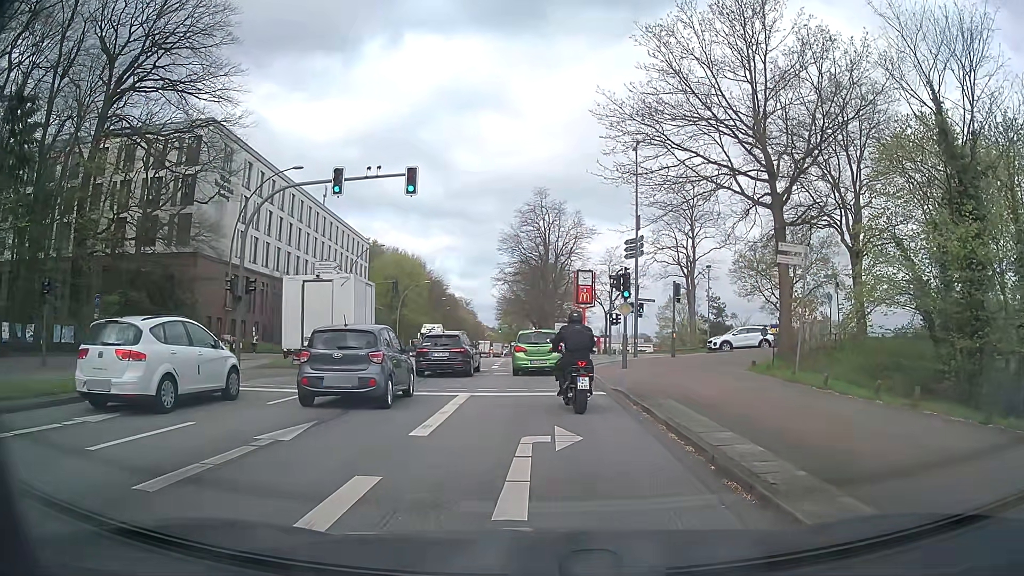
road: primary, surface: asphalt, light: Day
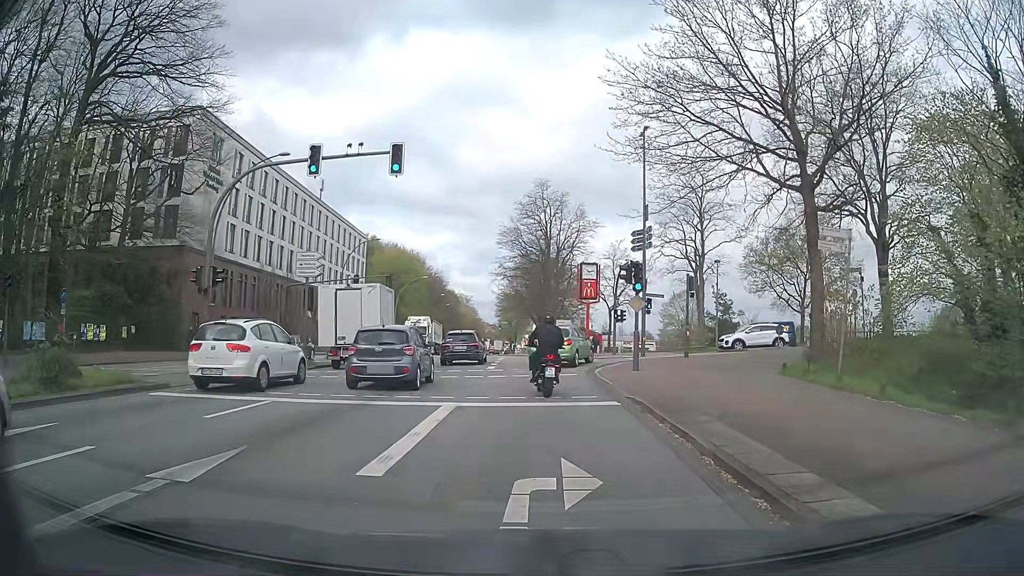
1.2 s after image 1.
(0.0, +2.7) m; 0°
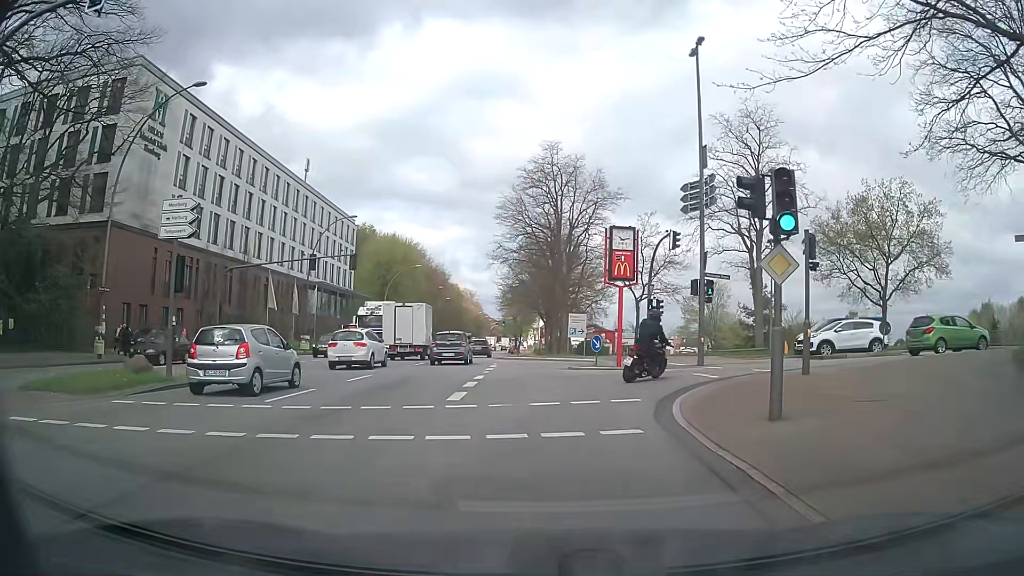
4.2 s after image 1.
(-0.1, +12.3) m; -1°
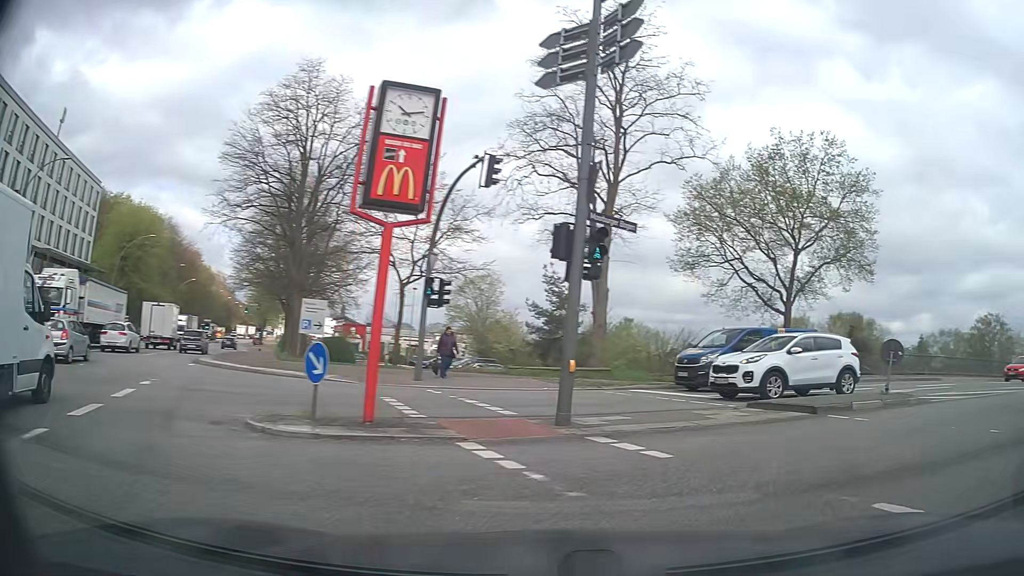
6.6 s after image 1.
(+0.8, +15.0) m; +18°
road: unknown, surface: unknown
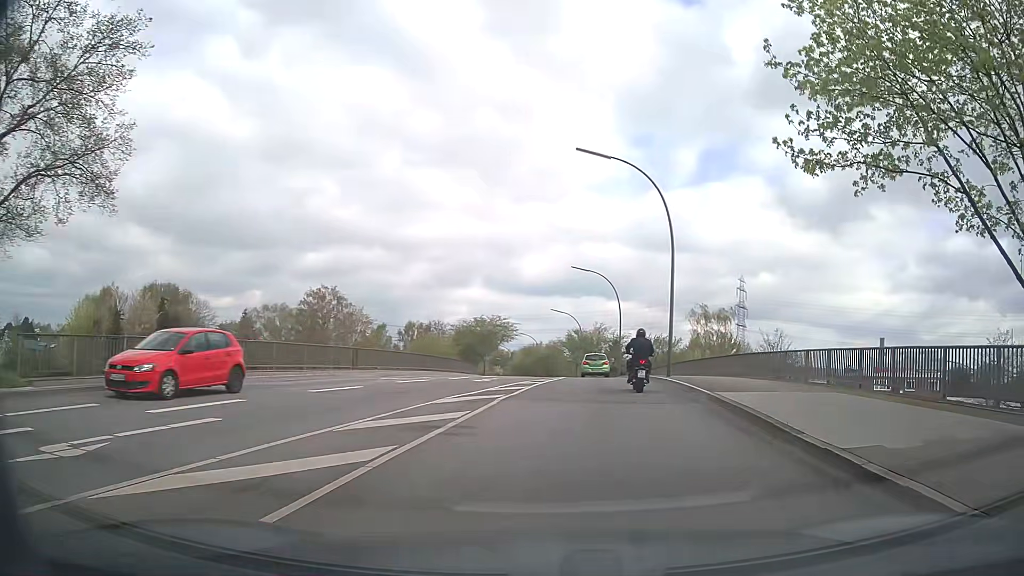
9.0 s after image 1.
(+7.6, +11.4) m; +60°
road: secondary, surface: asphalt
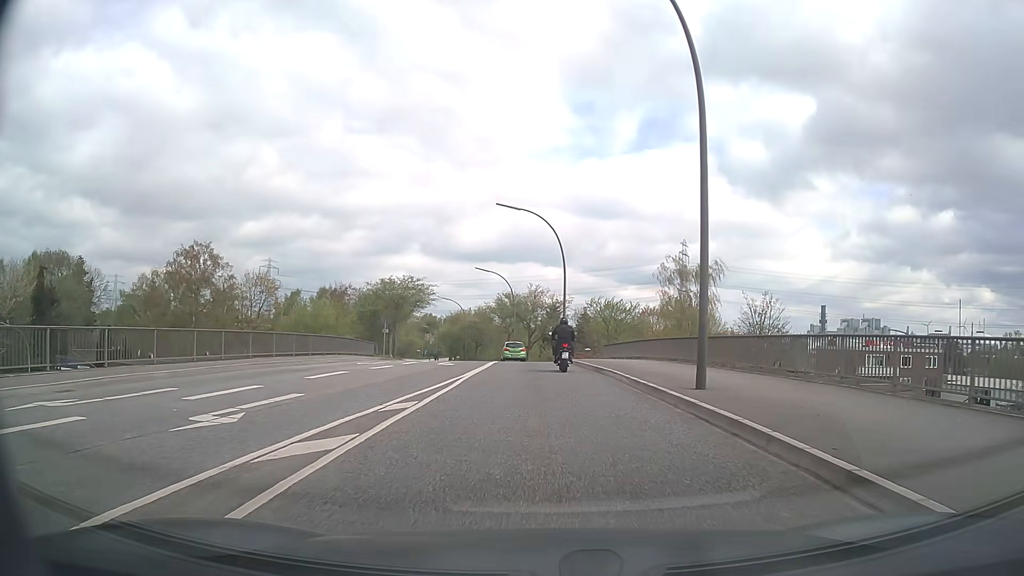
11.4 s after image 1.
(+1.3, +17.1) m; +5°
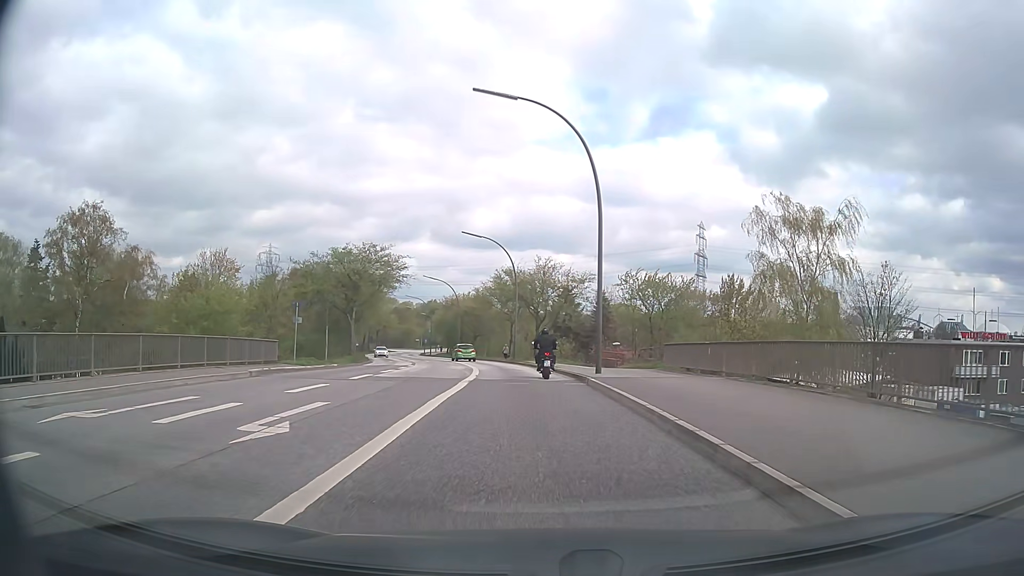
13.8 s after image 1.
(0.0, +20.2) m; 0°
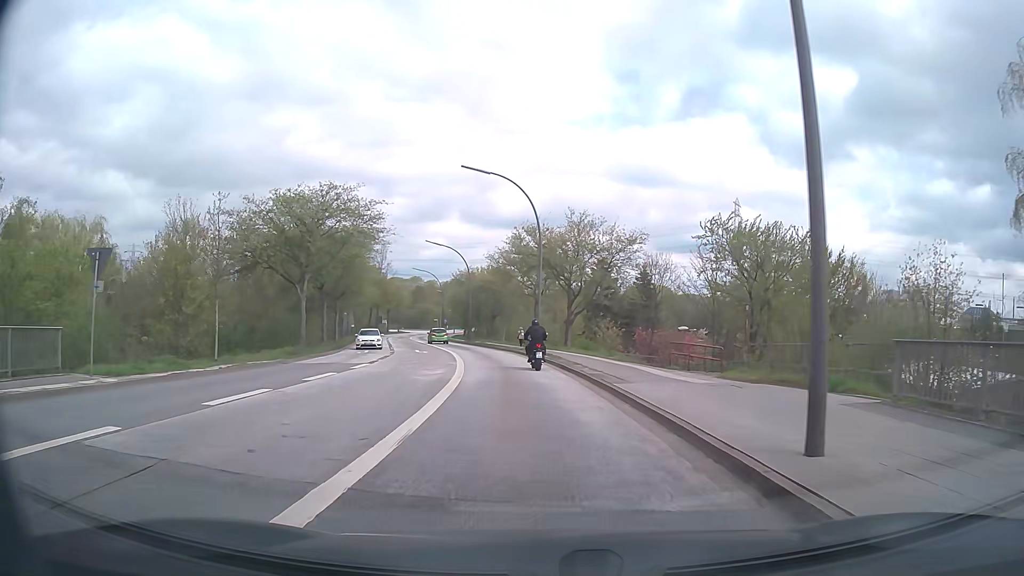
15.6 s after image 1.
(-0.3, +16.6) m; -2°
(0, +10) (-1, +20) (-2, +30) (-4, +40) (-6, +50) (-8, +59) (-11, +69) (-13, +79) (-15, +88) (-17, +98) m
